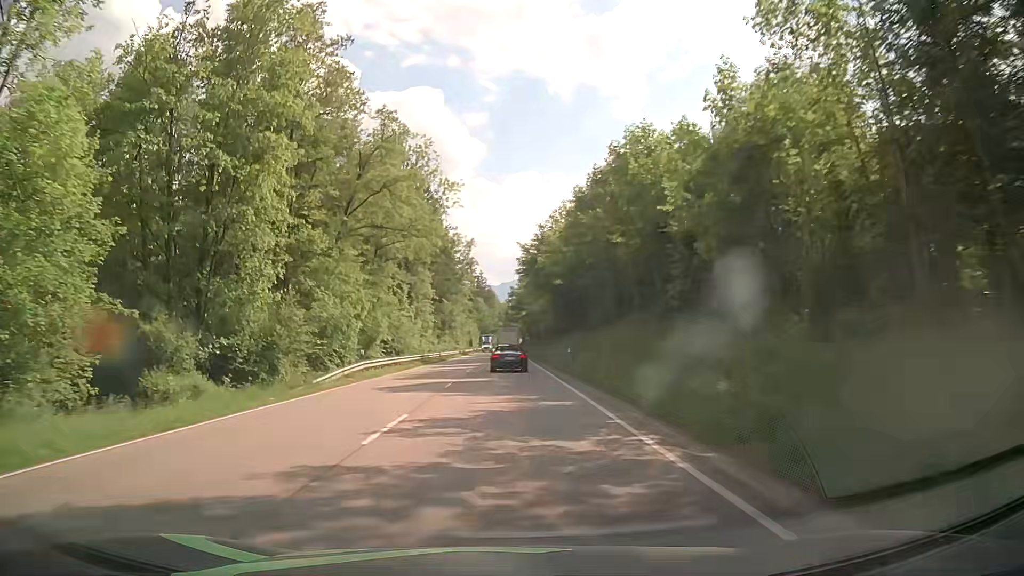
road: primary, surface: asphalt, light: Day
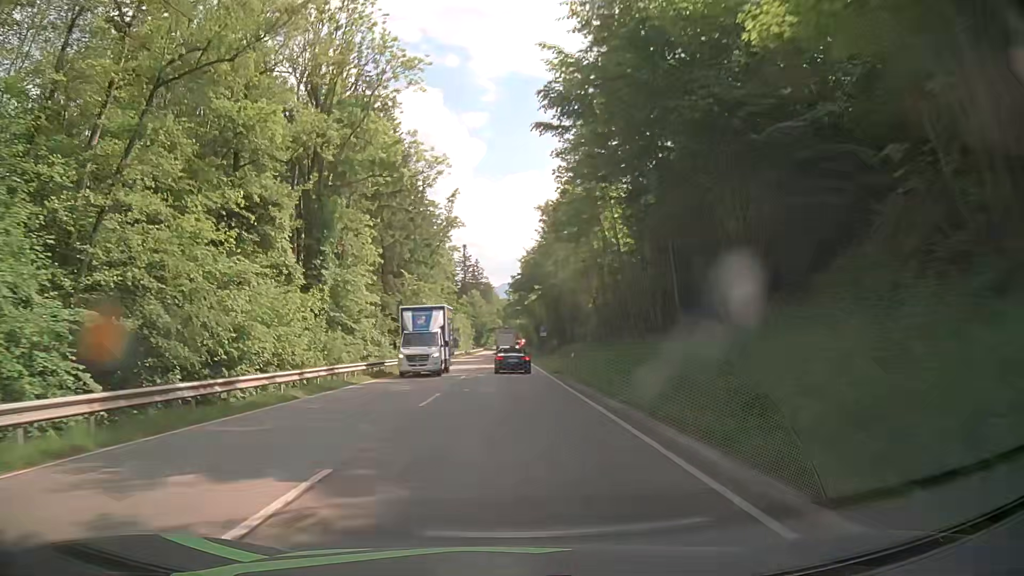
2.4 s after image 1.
(+0.5, +41.9) m; +1°
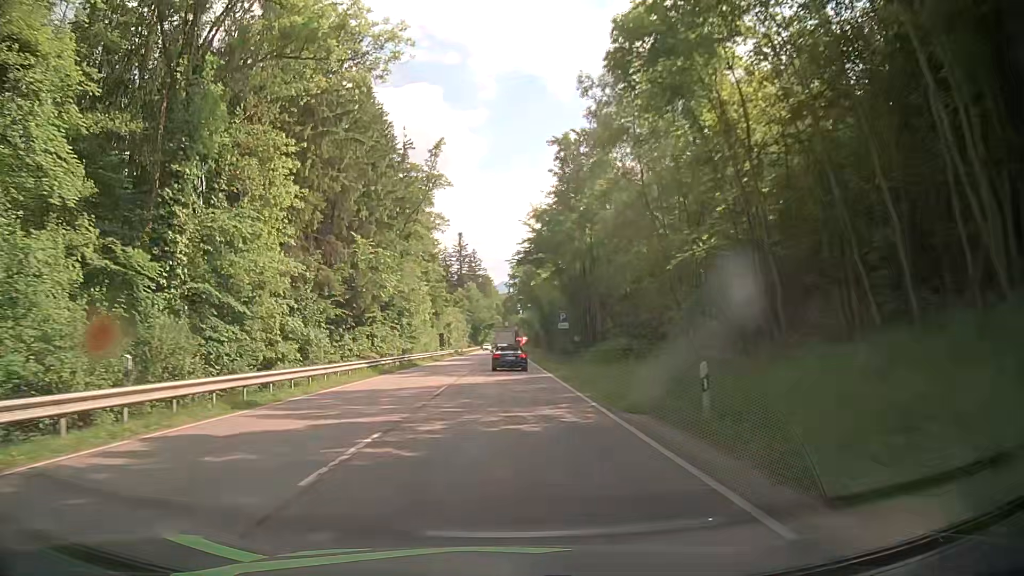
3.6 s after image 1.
(-0.2, +21.0) m; 0°
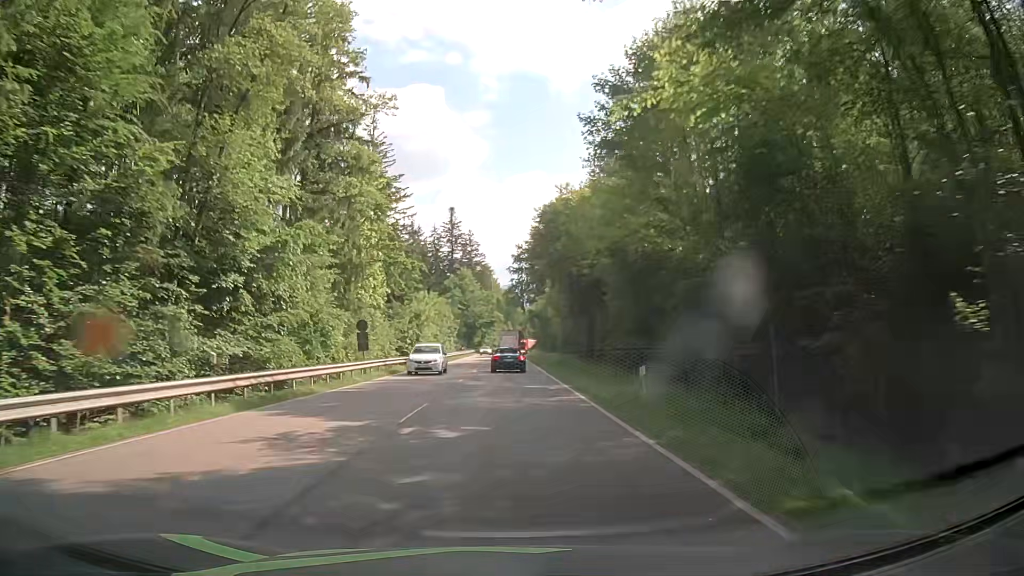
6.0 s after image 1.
(0.0, +42.6) m; -1°
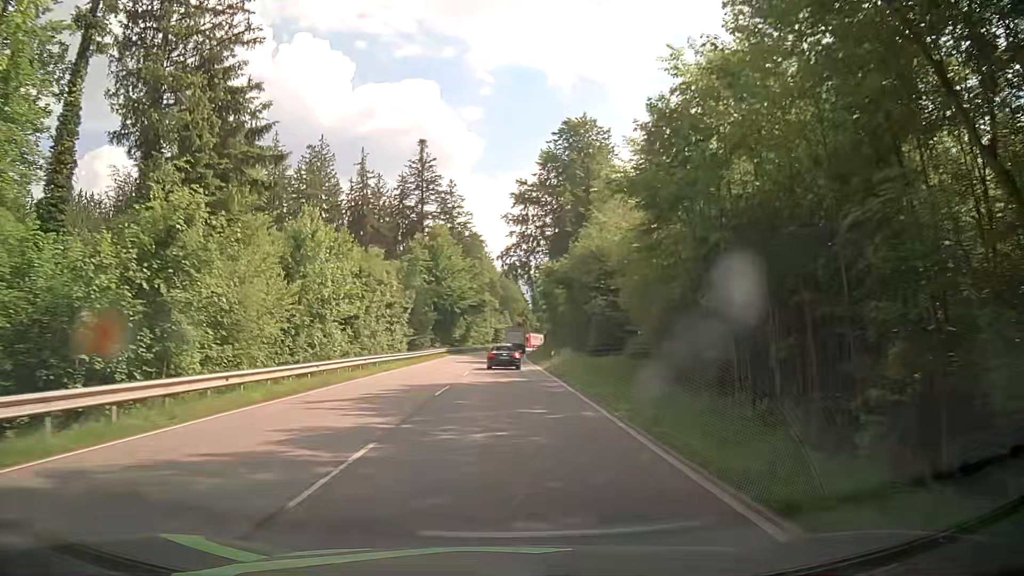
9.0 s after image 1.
(+0.7, +54.5) m; +1°
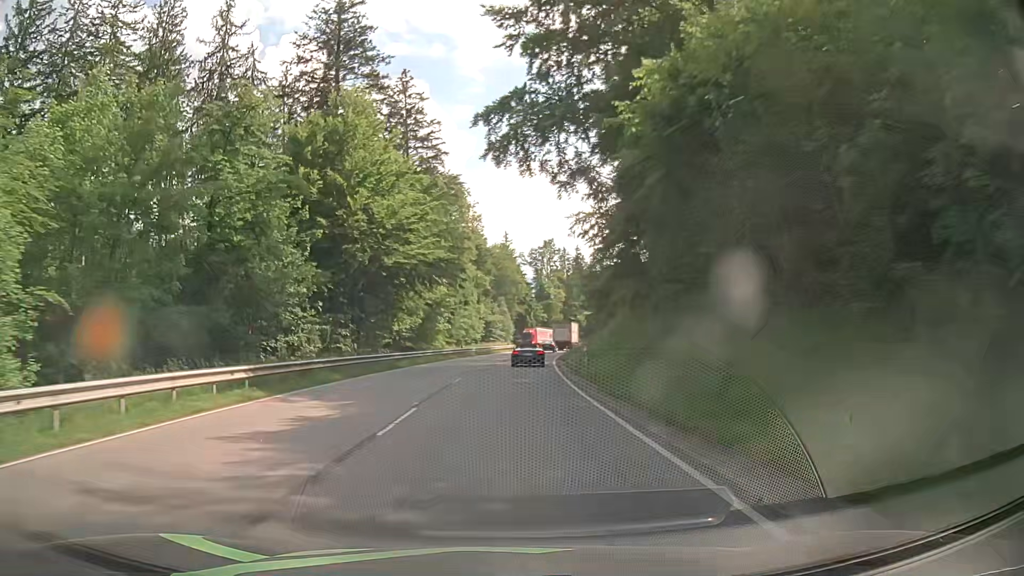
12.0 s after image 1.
(0.0, +56.1) m; 0°
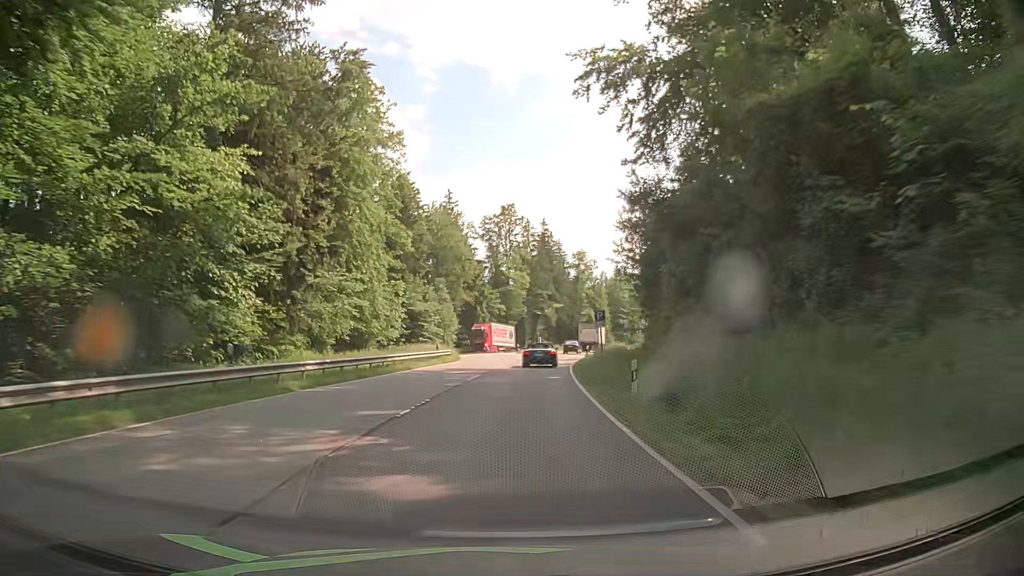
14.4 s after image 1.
(+1.4, +45.4) m; +5°
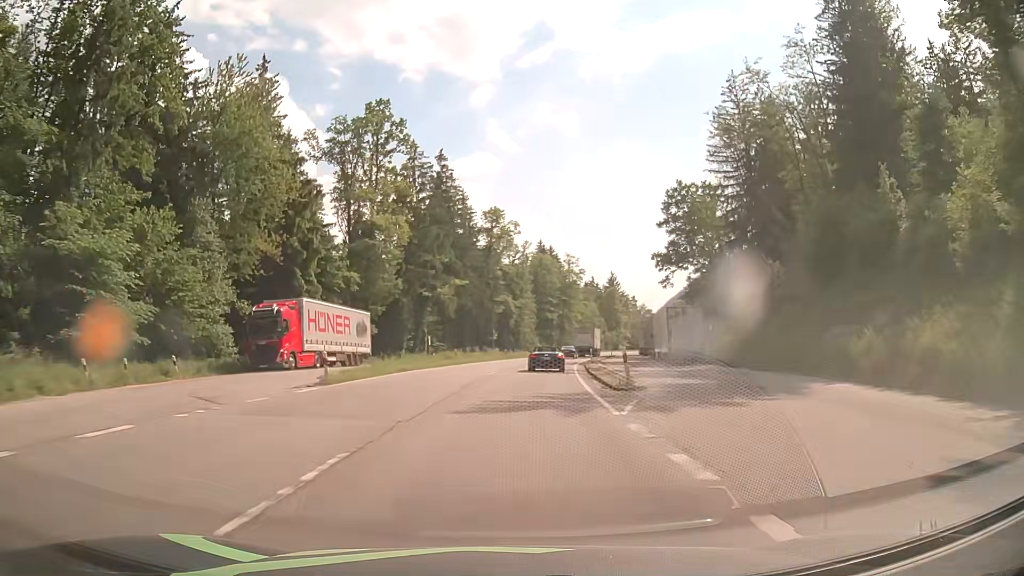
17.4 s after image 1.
(+3.6, +55.4) m; +8°
